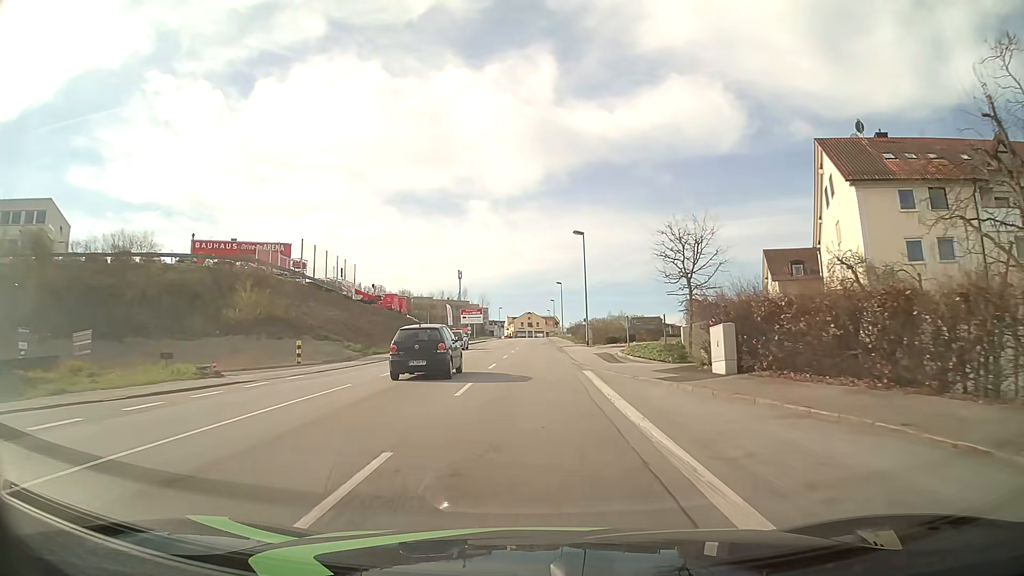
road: tertiary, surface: asphalt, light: Day
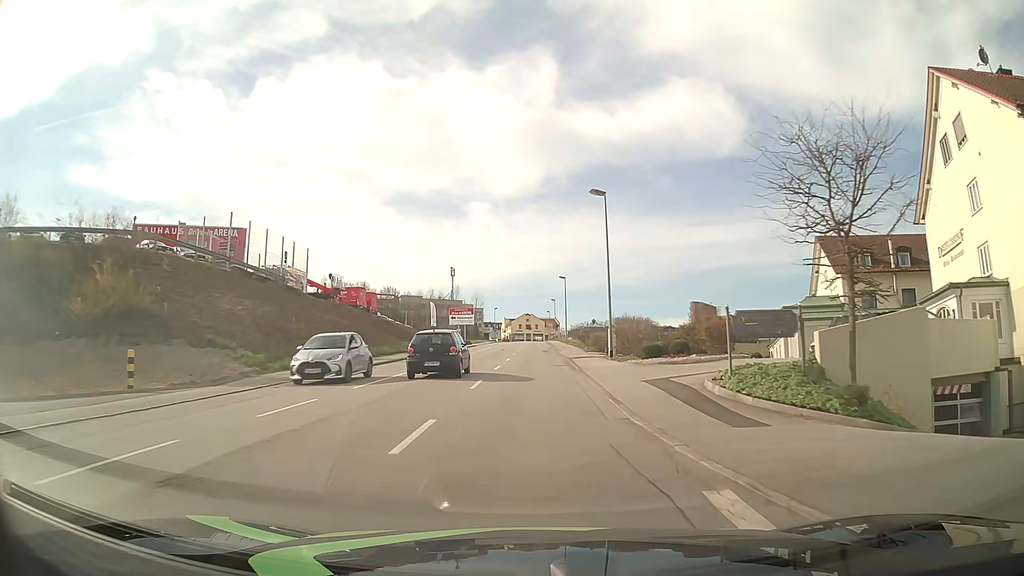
(0.0, +15.2) m; 0°
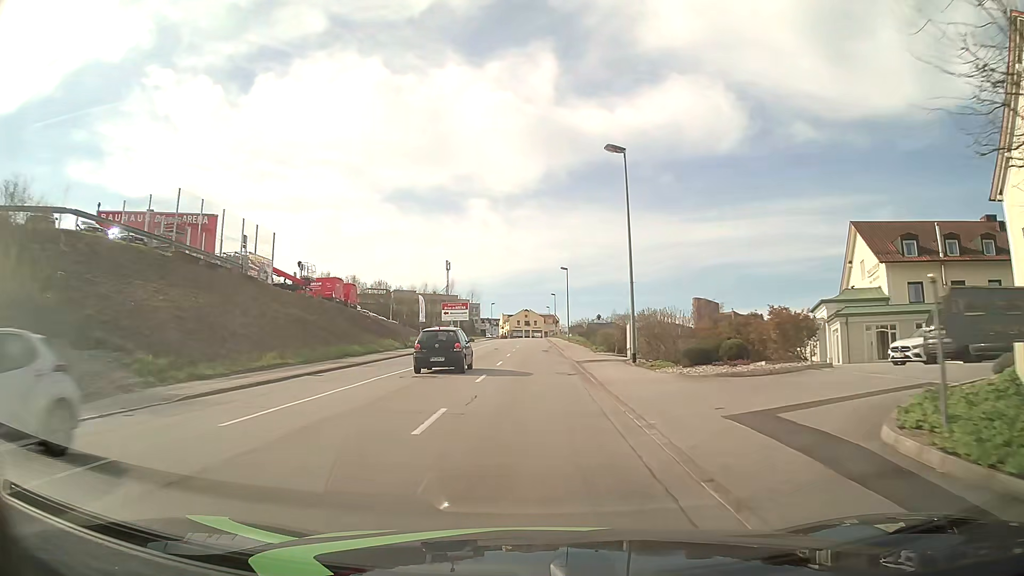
(0.0, +7.6) m; 0°
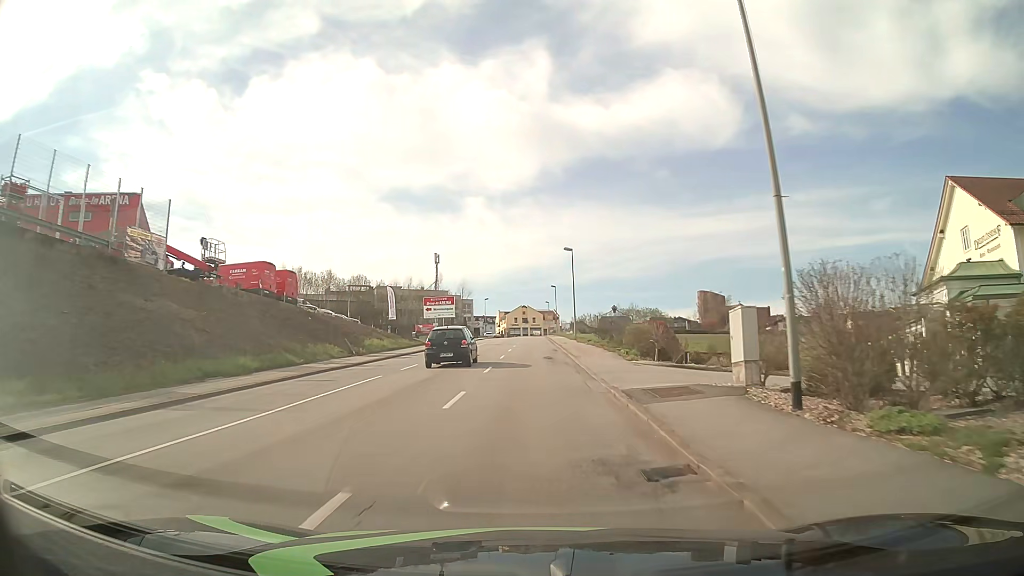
(+0.1, +15.3) m; 0°
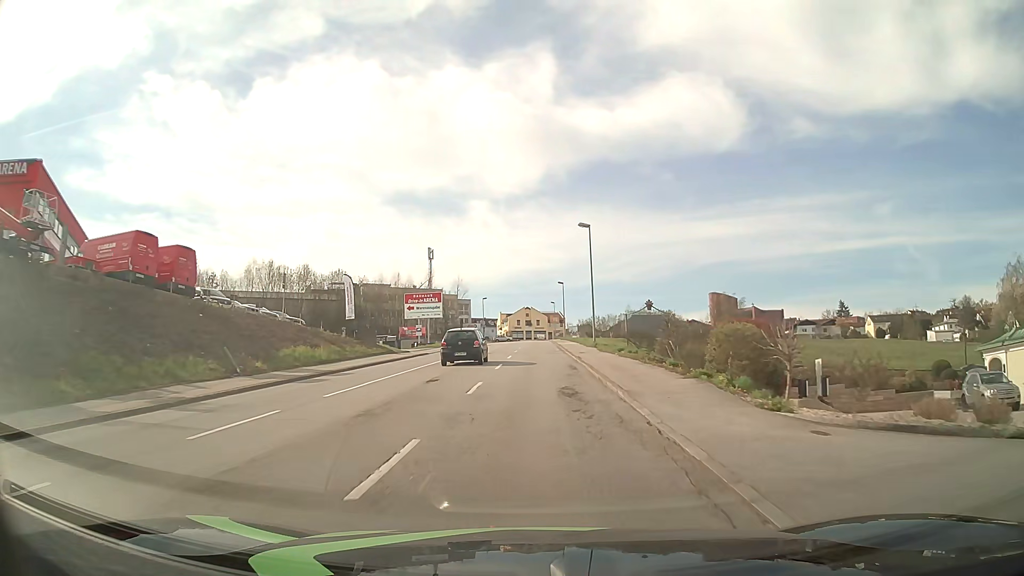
(-0.1, +15.3) m; -1°
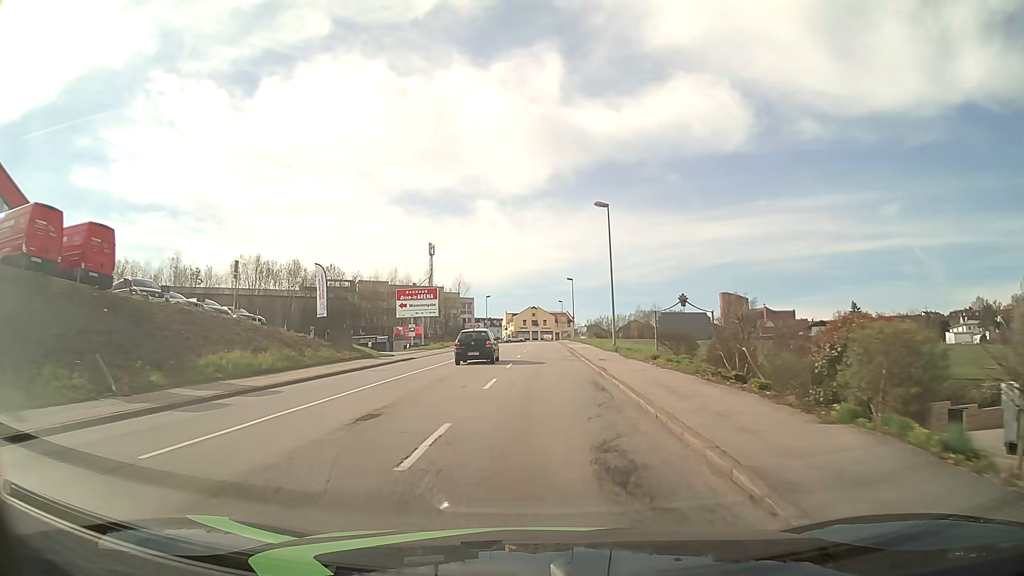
(0.0, +7.7) m; -1°
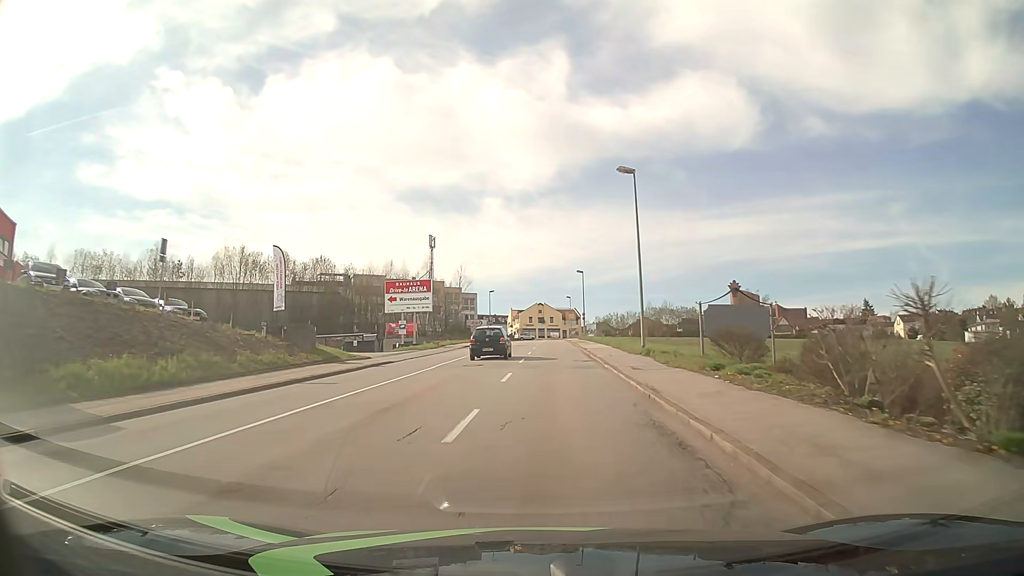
(0.0, +7.6) m; -1°
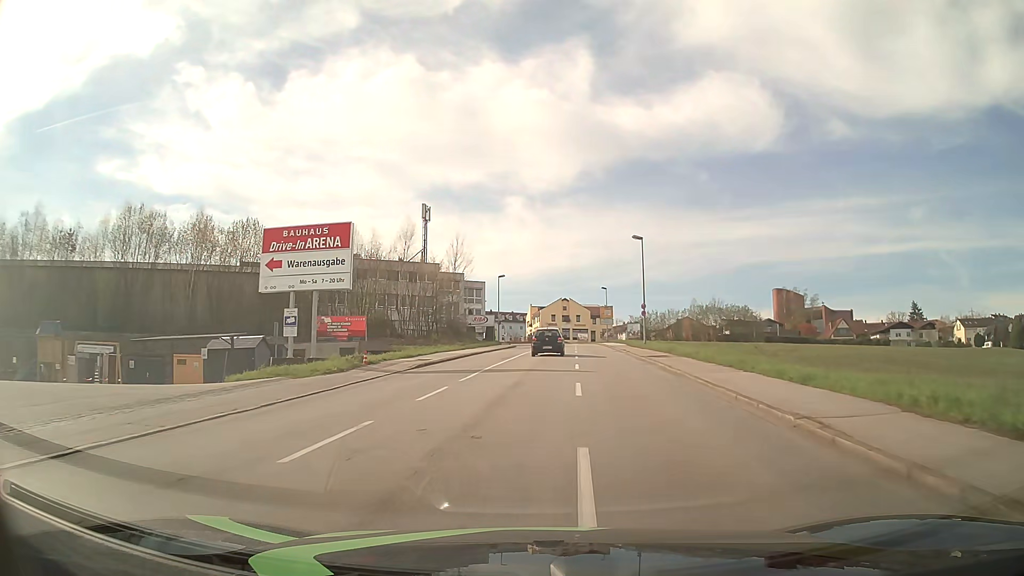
(-0.4, +30.6) m; -2°
(0, +10) (0, +20) (0, +30) (+1, +40) (+1, +50) (+2, +60) (+3, +70) (+3, +80) (+4, +90) (+4, +100) m
